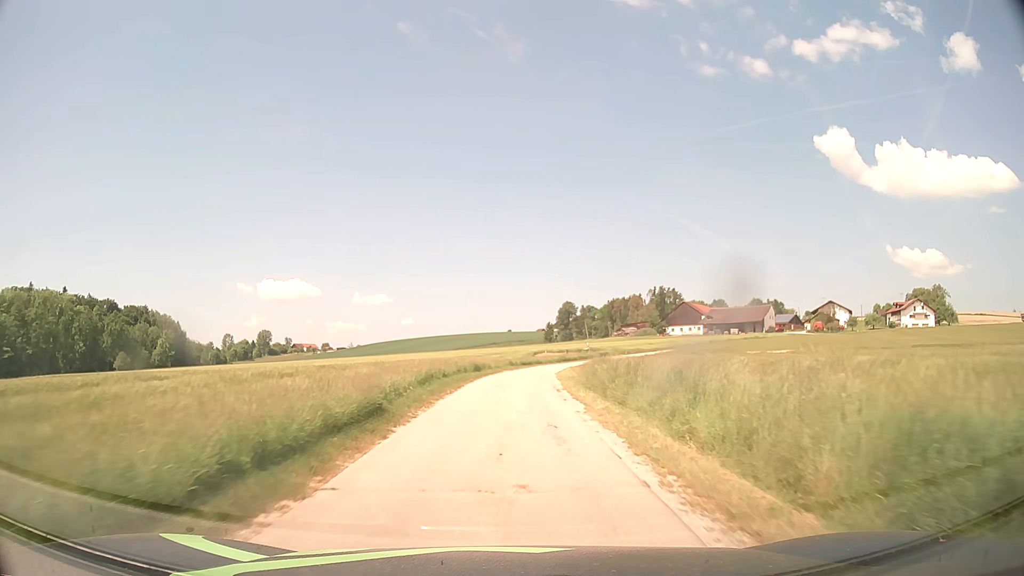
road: unclassified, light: Day
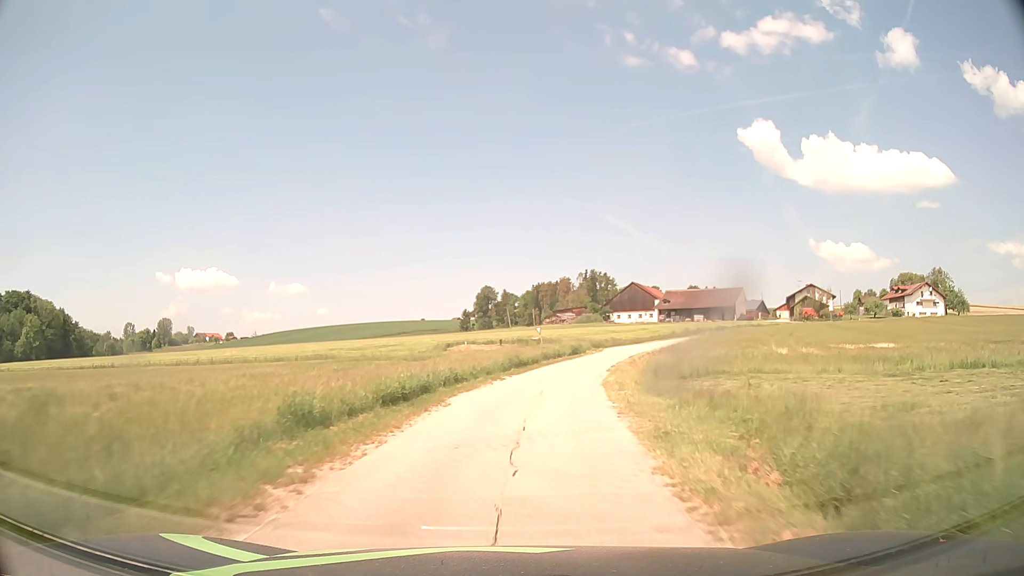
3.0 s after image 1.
(+1.9, +43.1) m; +7°
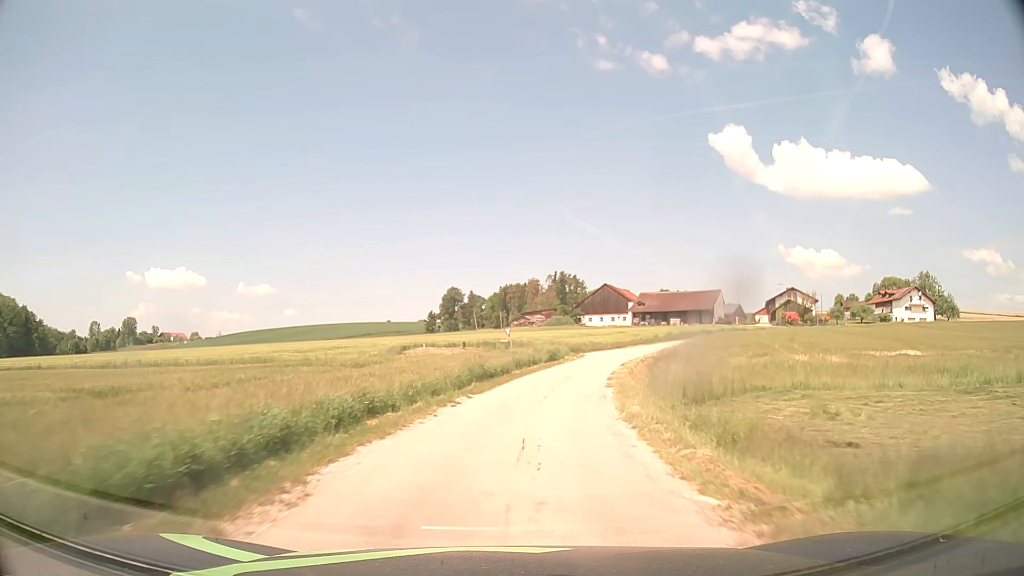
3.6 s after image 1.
(+0.2, +8.6) m; +3°
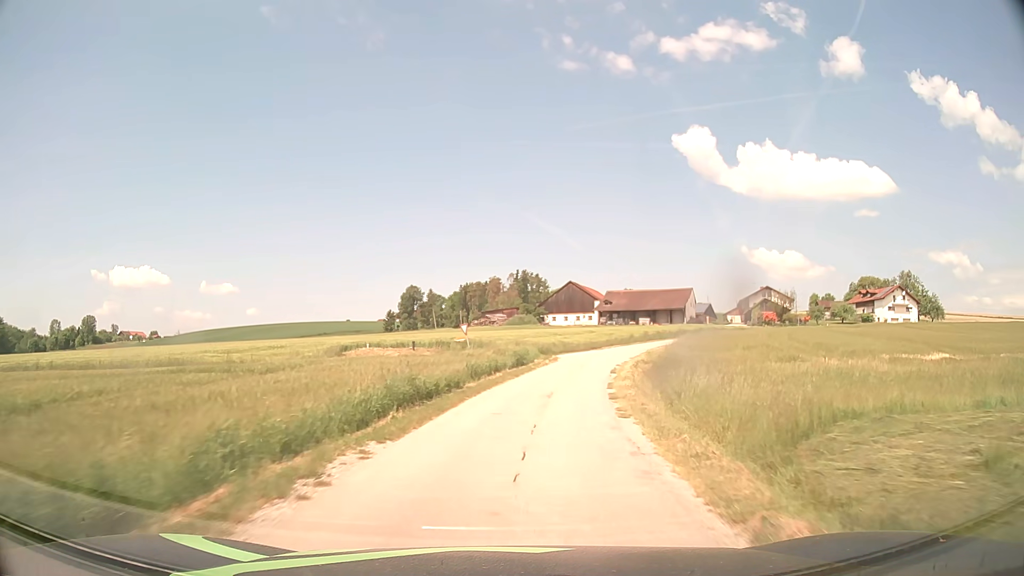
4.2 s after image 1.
(+0.2, +8.7) m; +3°
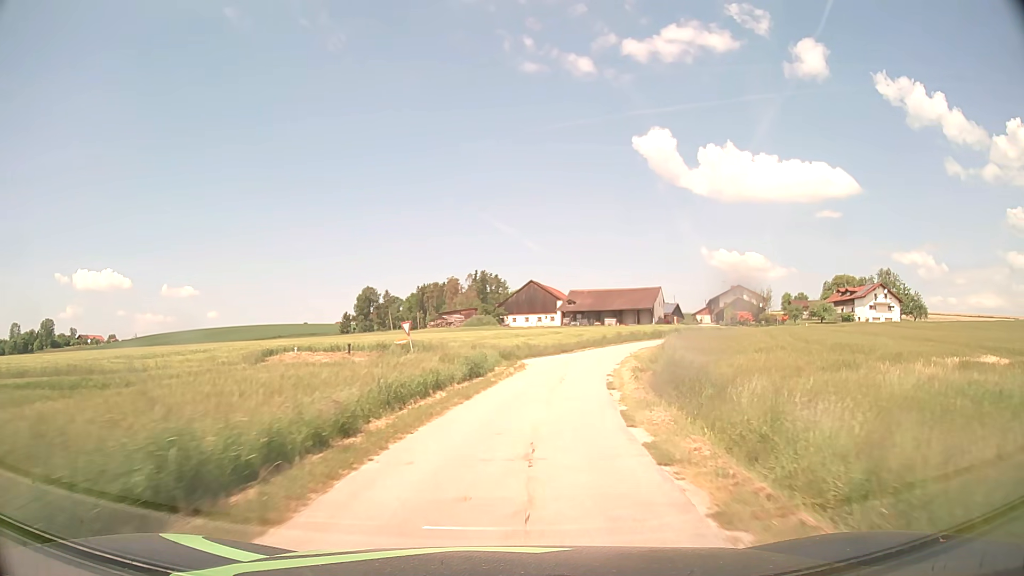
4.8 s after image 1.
(+0.3, +8.7) m; +3°
